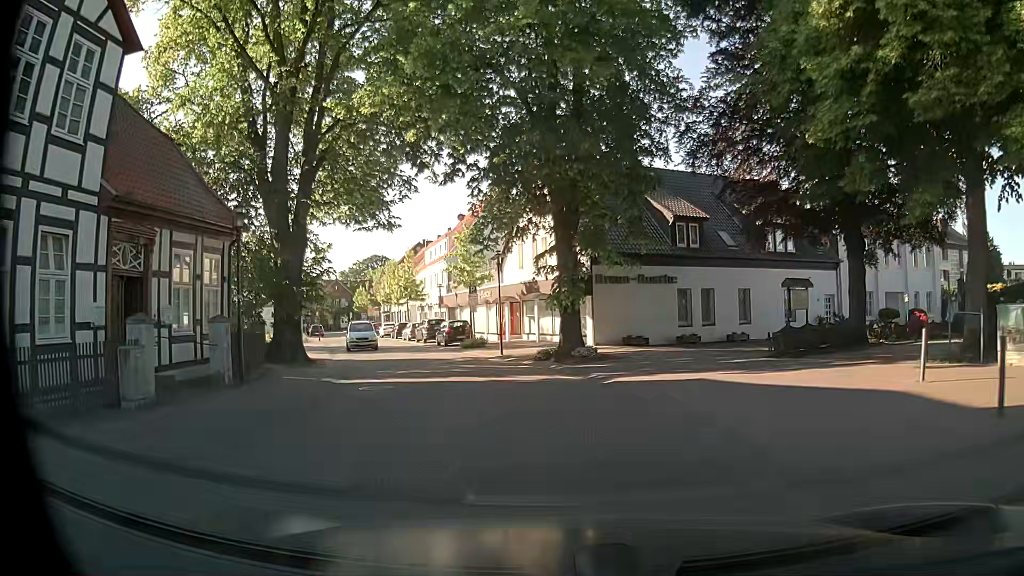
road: residential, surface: asphalt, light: Day
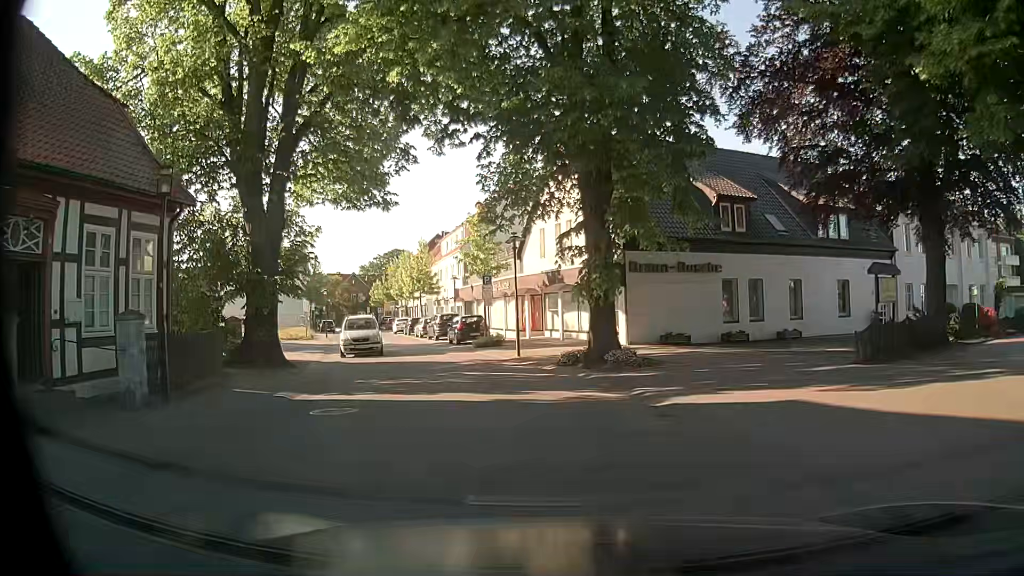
(-0.1, +4.4) m; -2°
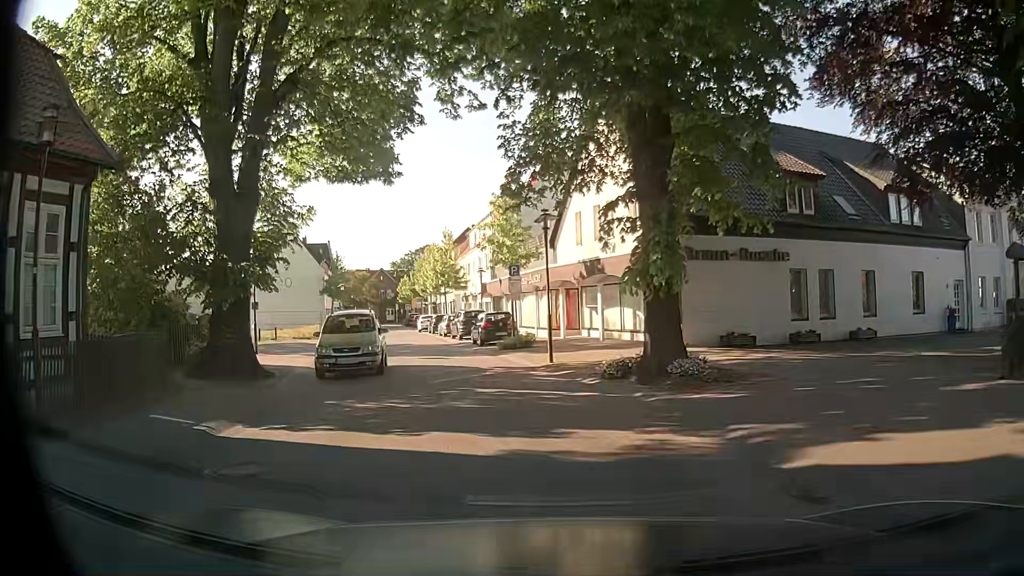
(-0.1, +4.4) m; -2°
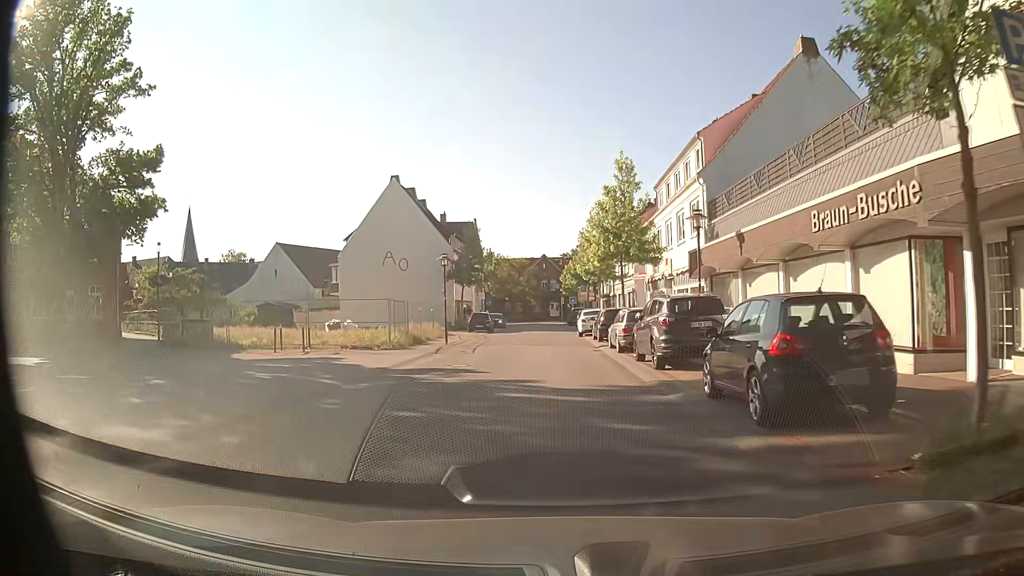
(-3.3, +21.7) m; -16°
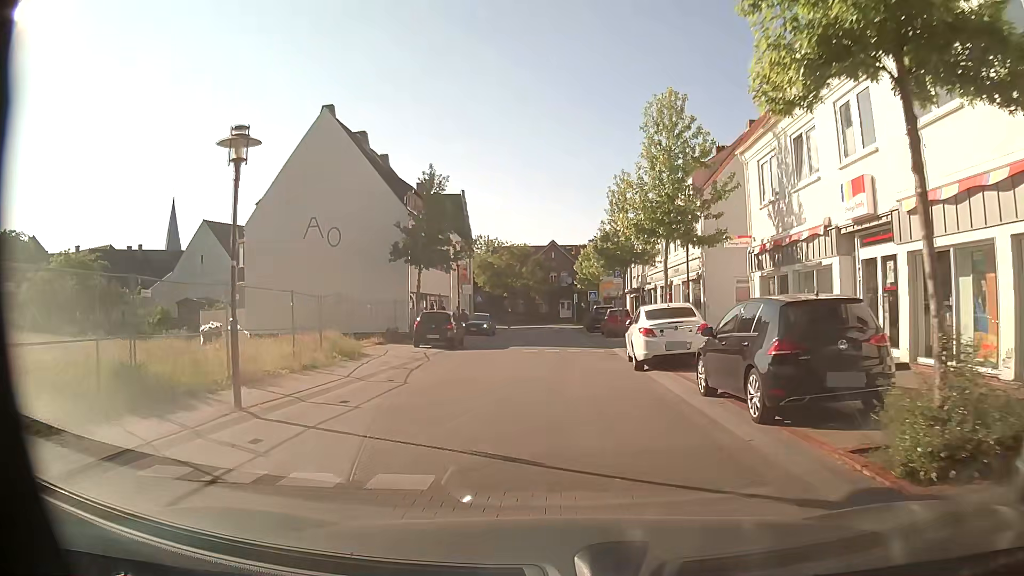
(0.0, +22.0) m; 0°
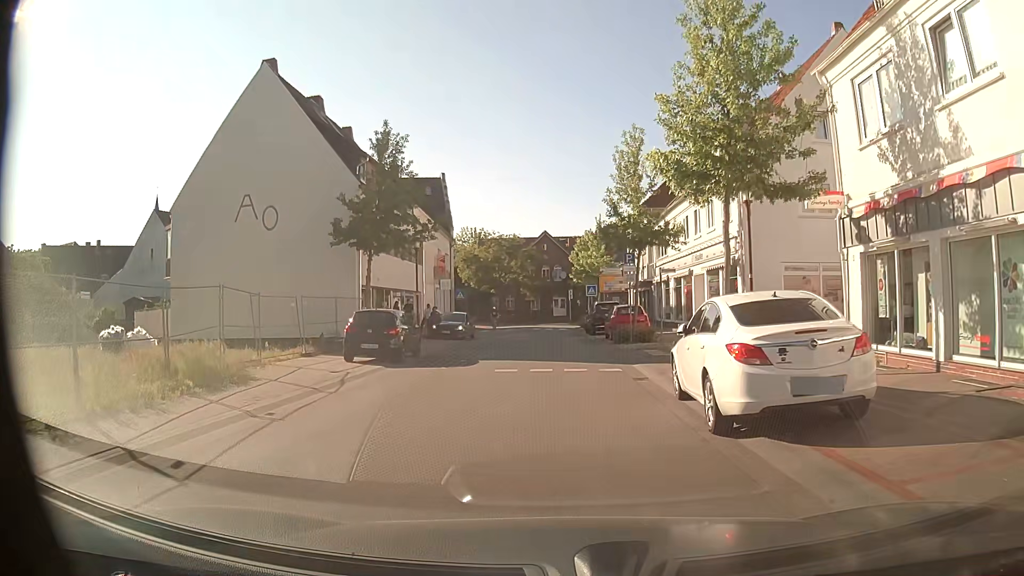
(0.0, +8.1) m; 0°
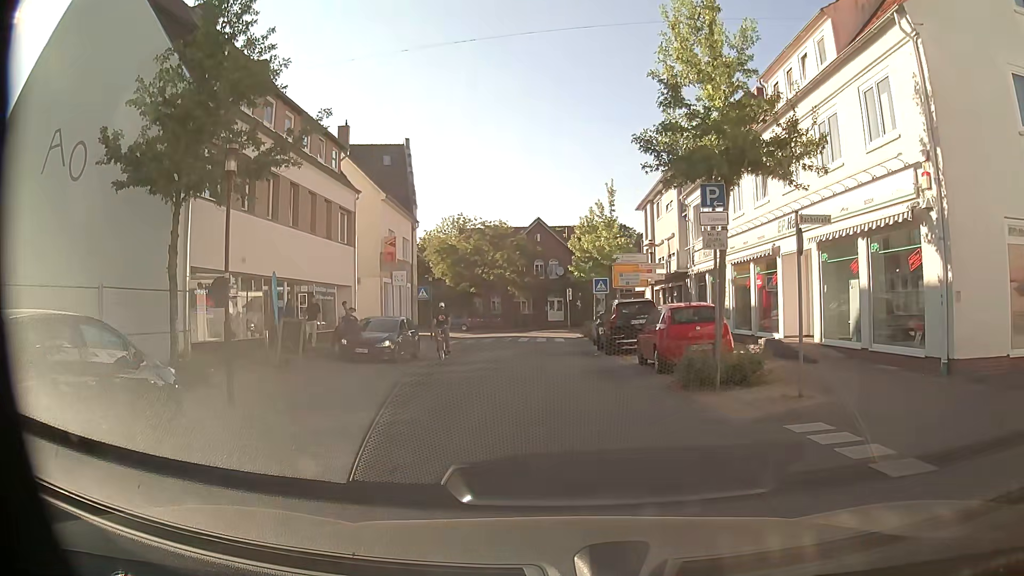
(+0.1, +13.8) m; 0°
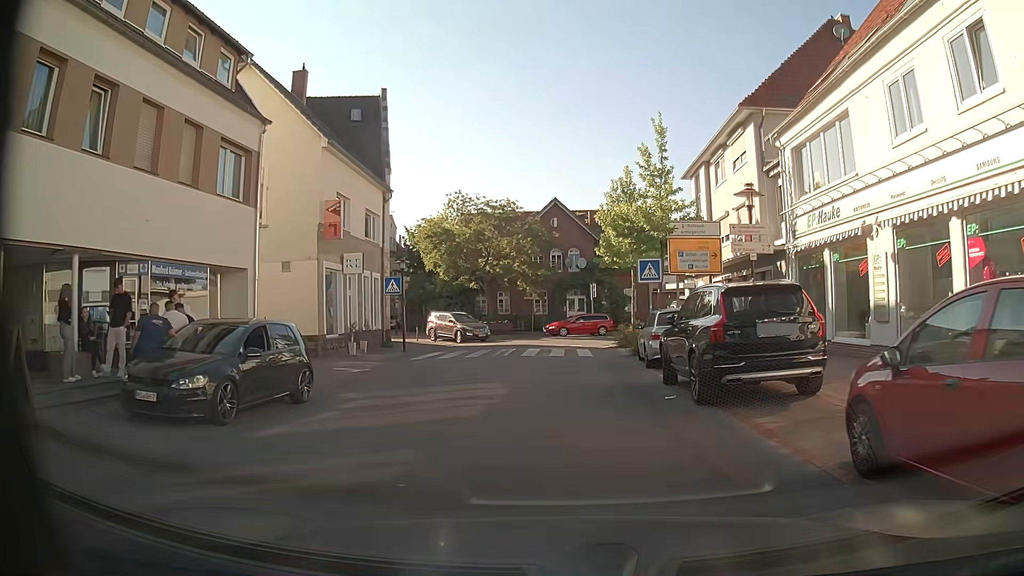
(-0.1, +12.4) m; -2°
